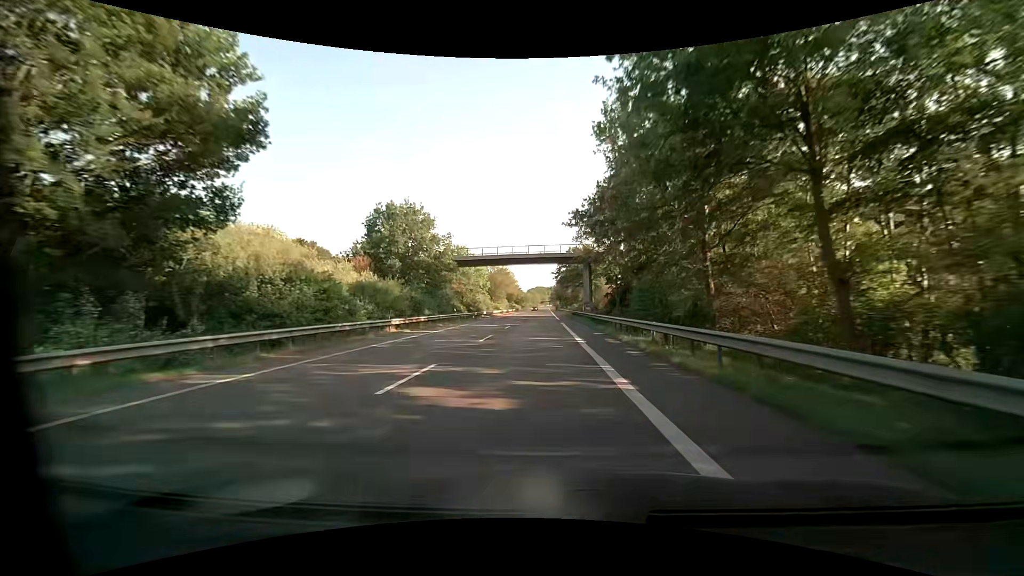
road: primary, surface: asphalt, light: Day
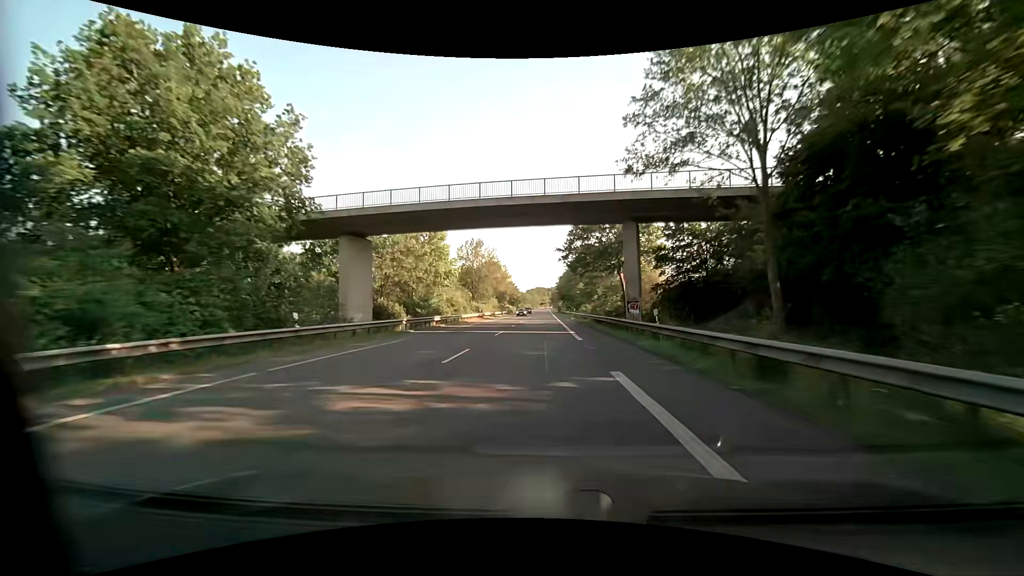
(0.0, +32.0) m; 0°
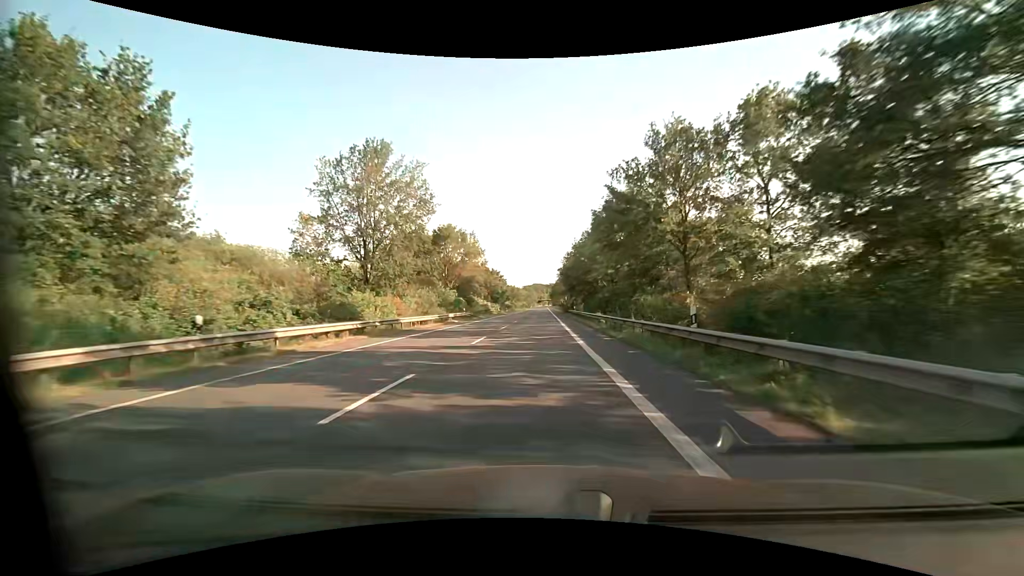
(+0.6, +54.9) m; +1°
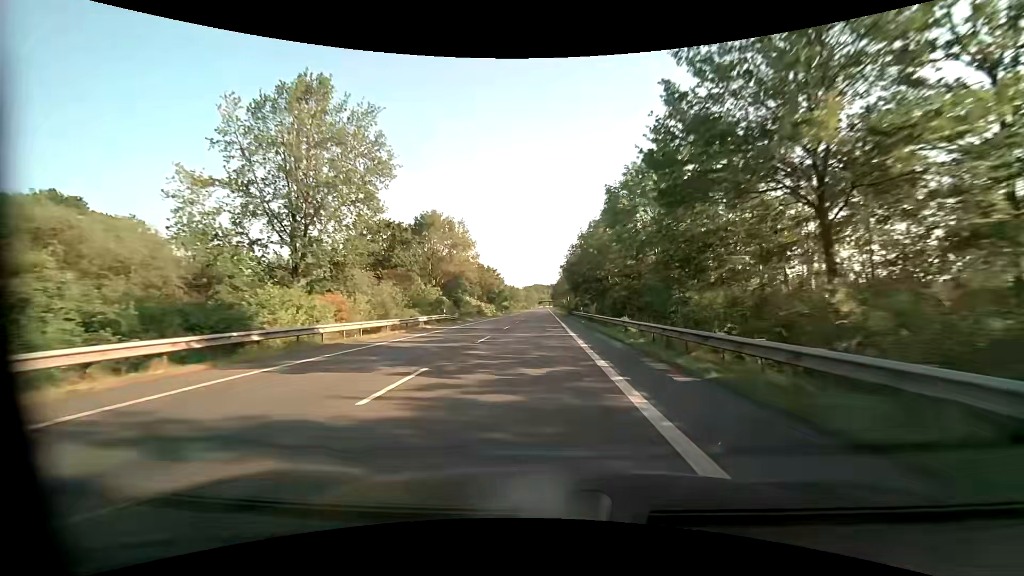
(0.0, +11.2) m; 0°
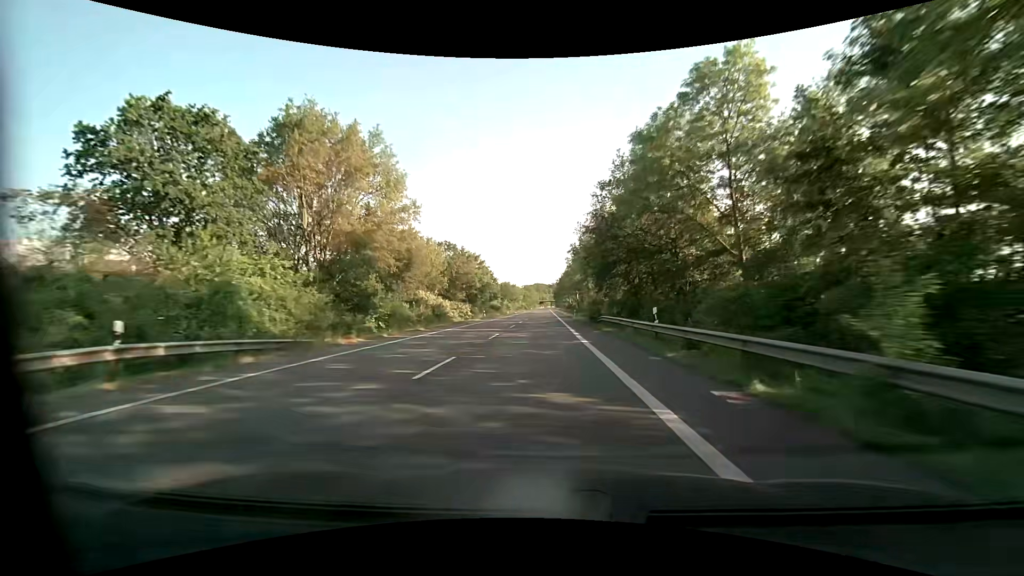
(0.0, +34.0) m; 0°
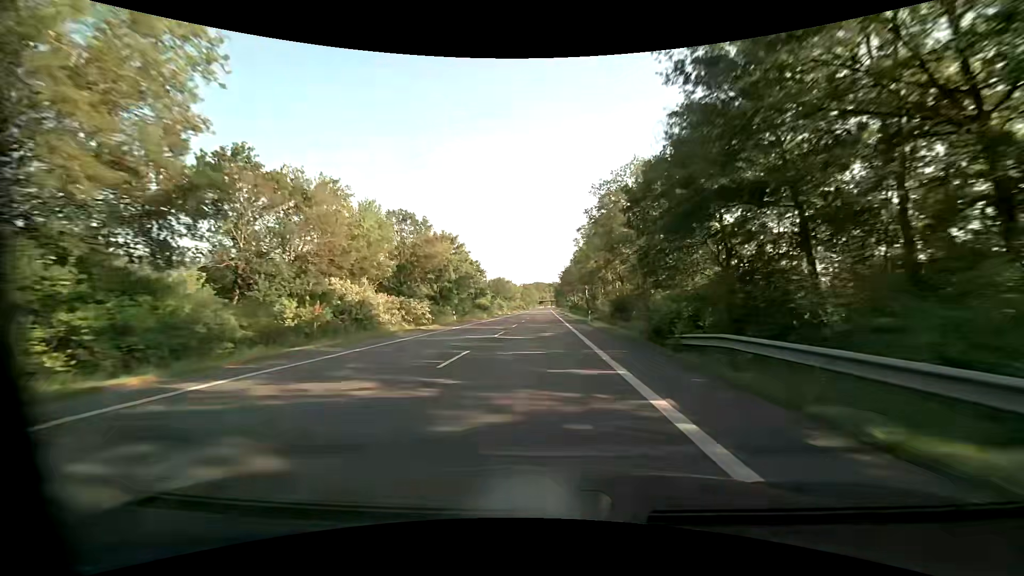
(0.0, +22.9) m; 0°
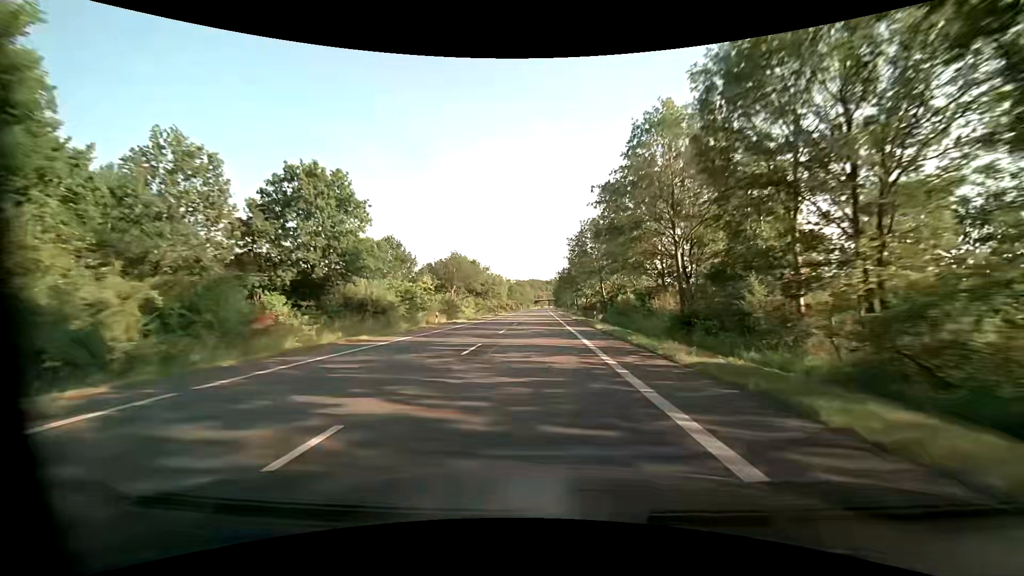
(+0.2, +58.1) m; 0°
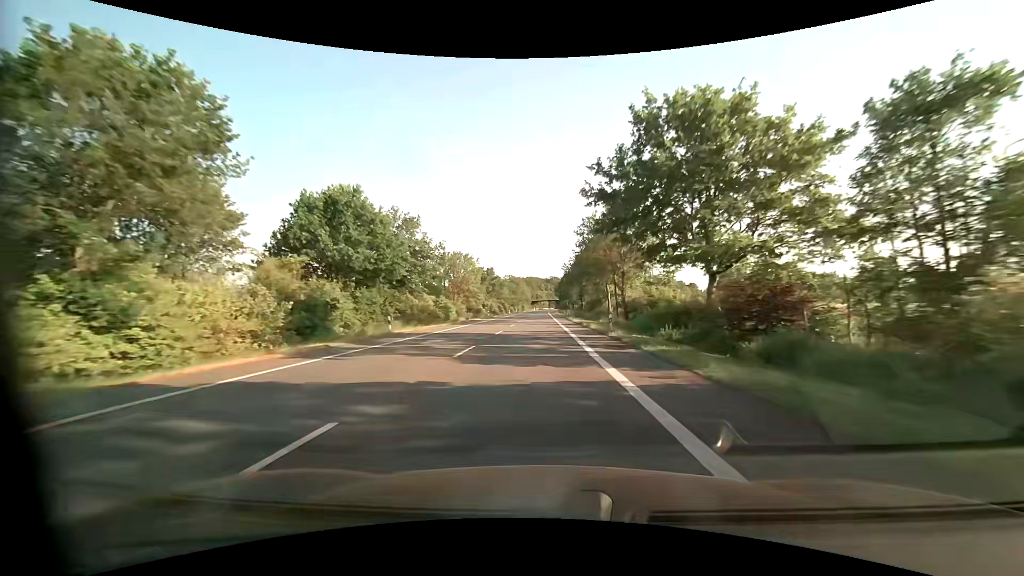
(+0.2, +60.9) m; 0°
(0, +10) (0, +20) (0, +30) (0, +40) (0, +50) (0, +60) (0, +70) (0, +80) (0, +90) (0, +100) m
